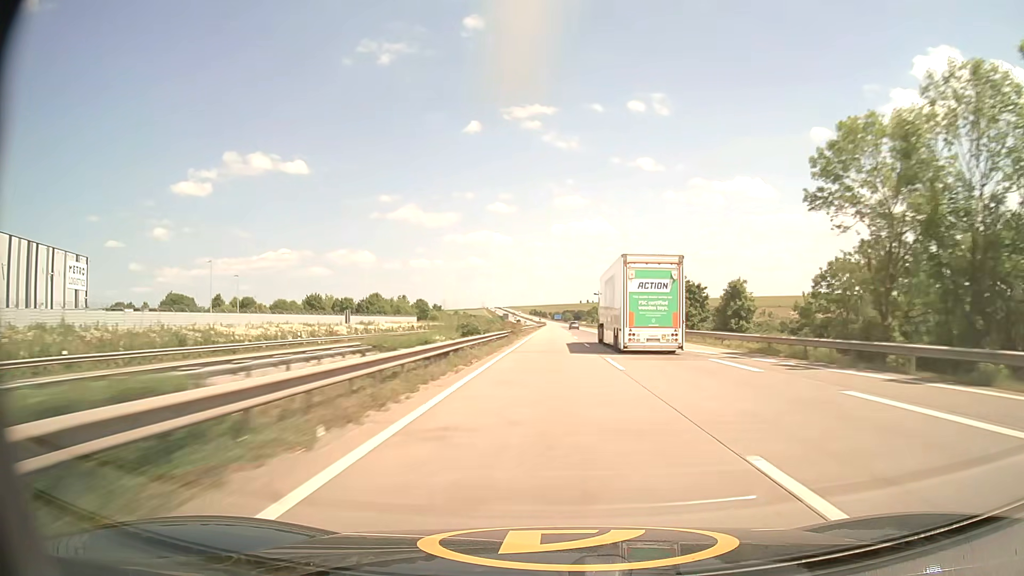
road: motorway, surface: asphalt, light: Day
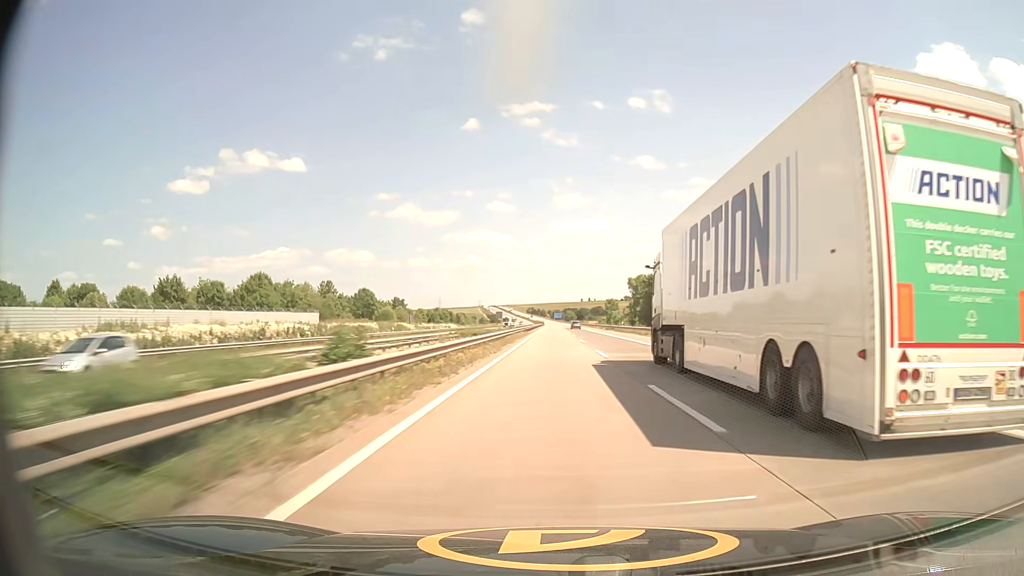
(-0.1, +63.8) m; 0°
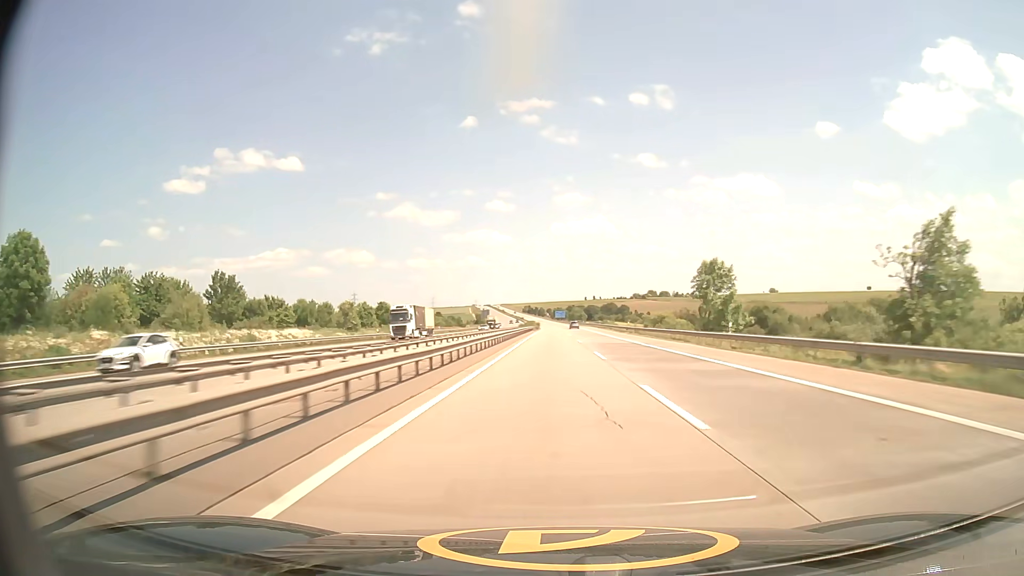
(+0.2, +105.7) m; 0°
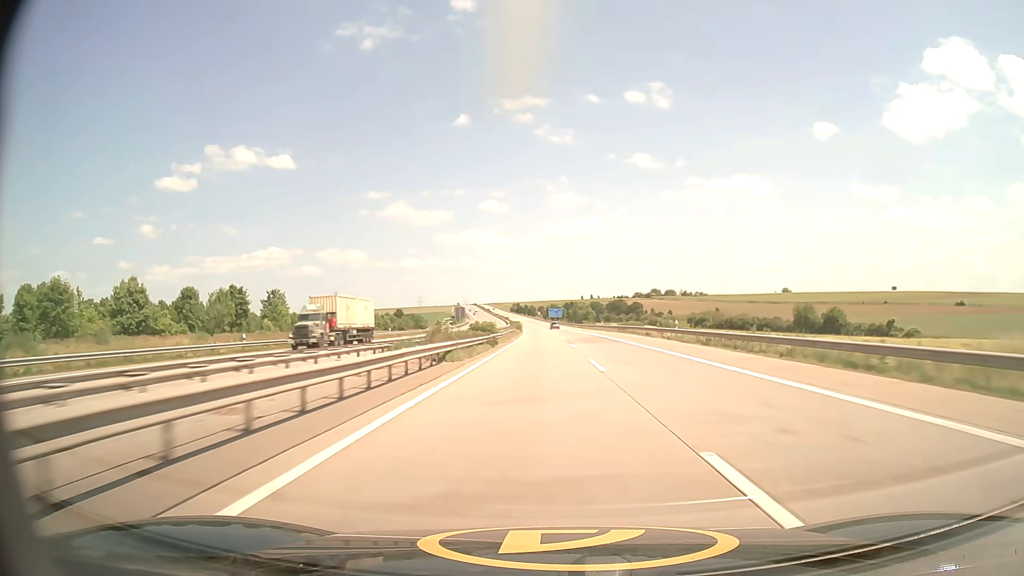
(+0.2, +84.9) m; 0°
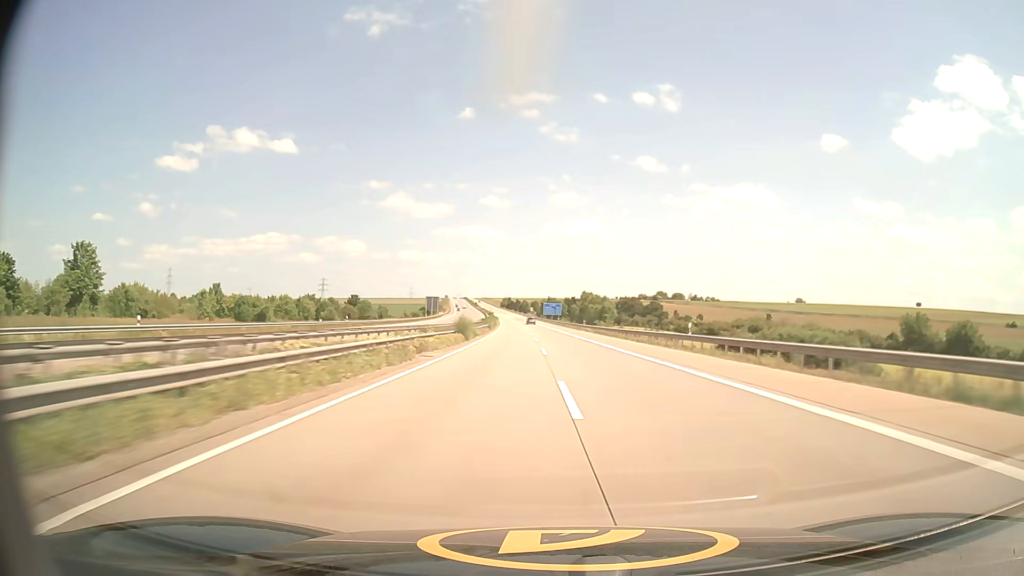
(+0.1, +64.3) m; 0°
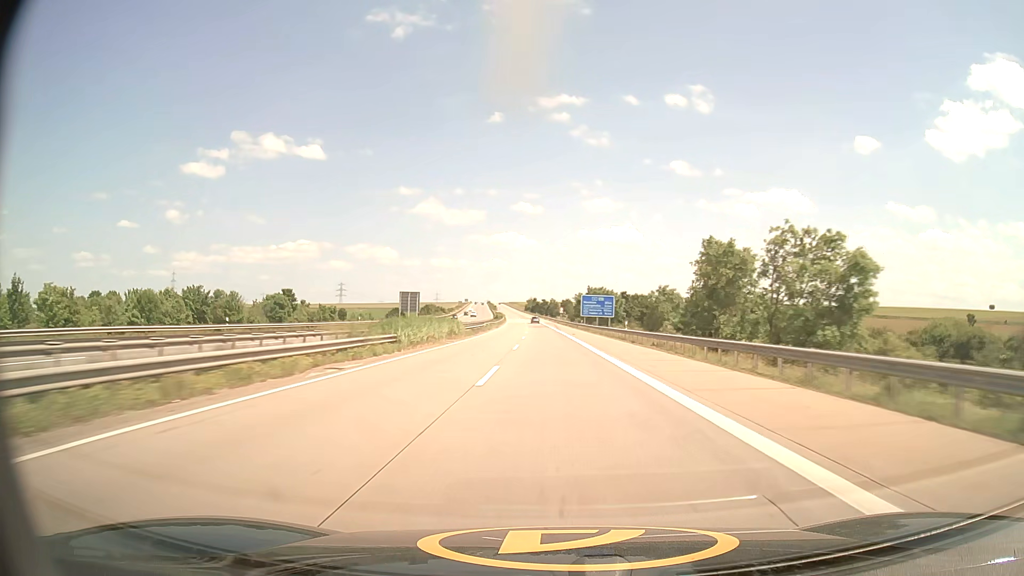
(-1.3, +86.0) m; -3°
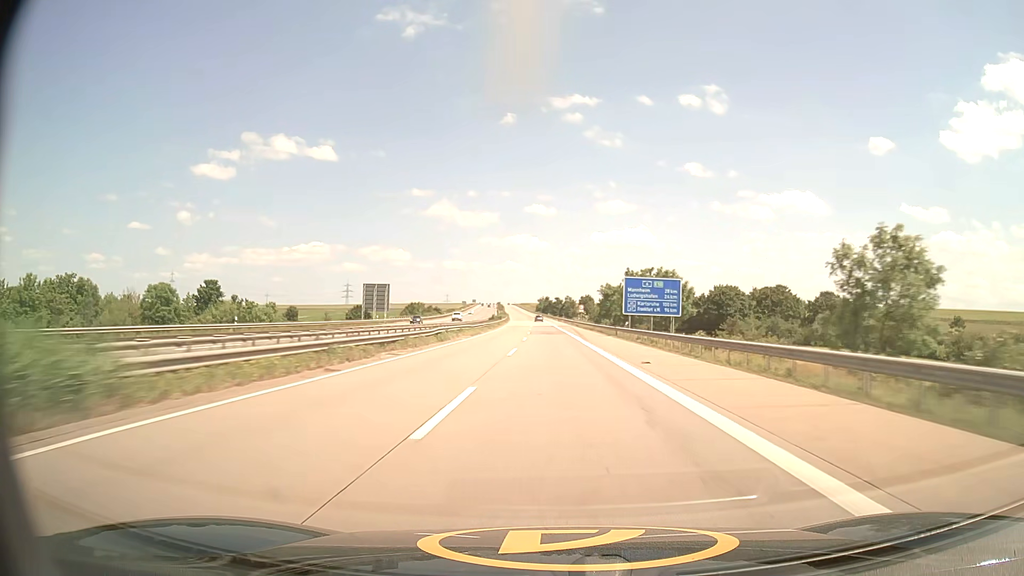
(-0.5, +42.7) m; -1°
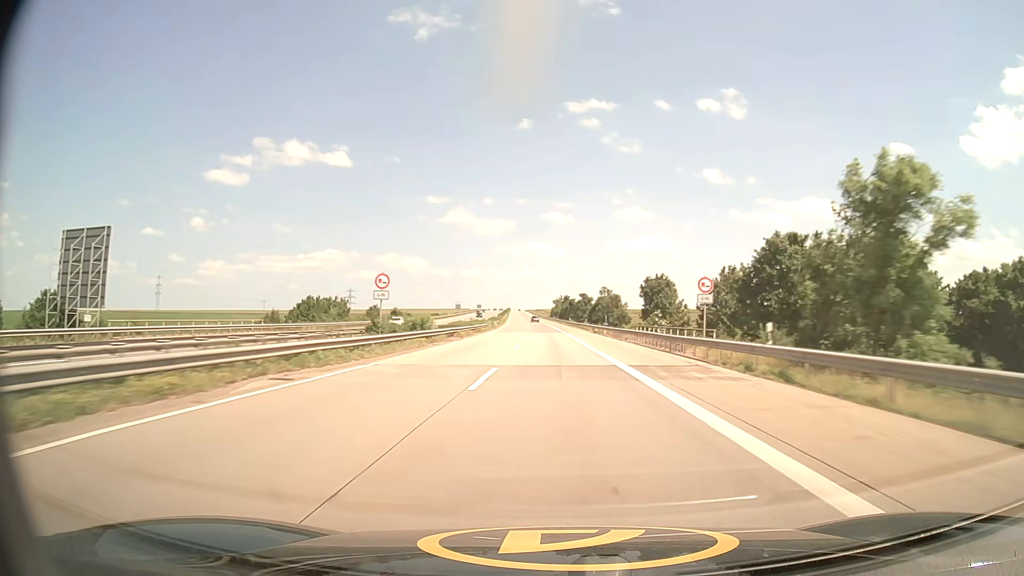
(-1.1, +84.8) m; -1°
(0, +10) (0, +20) (0, +30) (0, +40) (0, +50) (-1, +60) (-1, +70) (-1, +80) (-2, +90) (-2, +100) m
